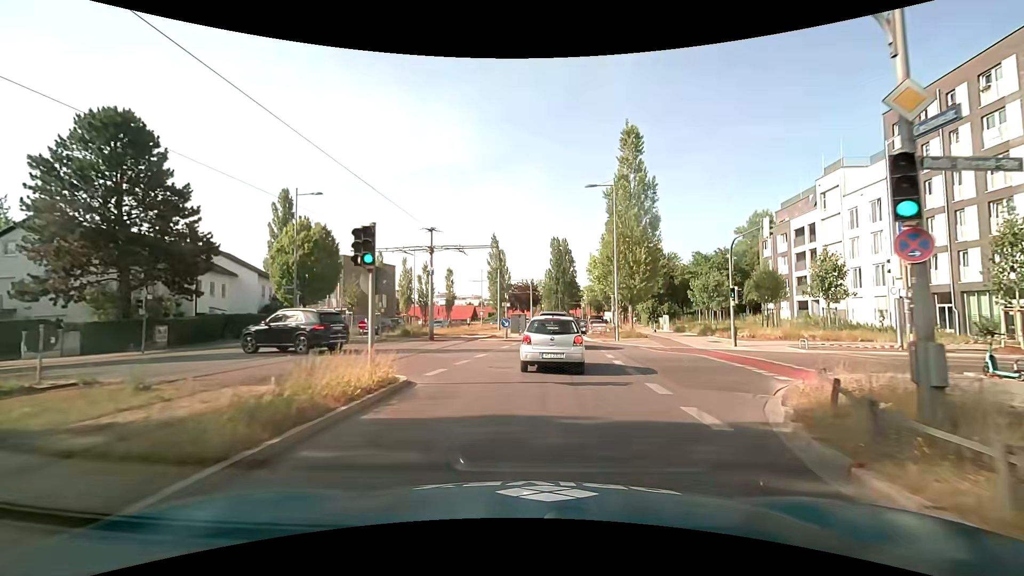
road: secondary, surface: asphalt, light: Day
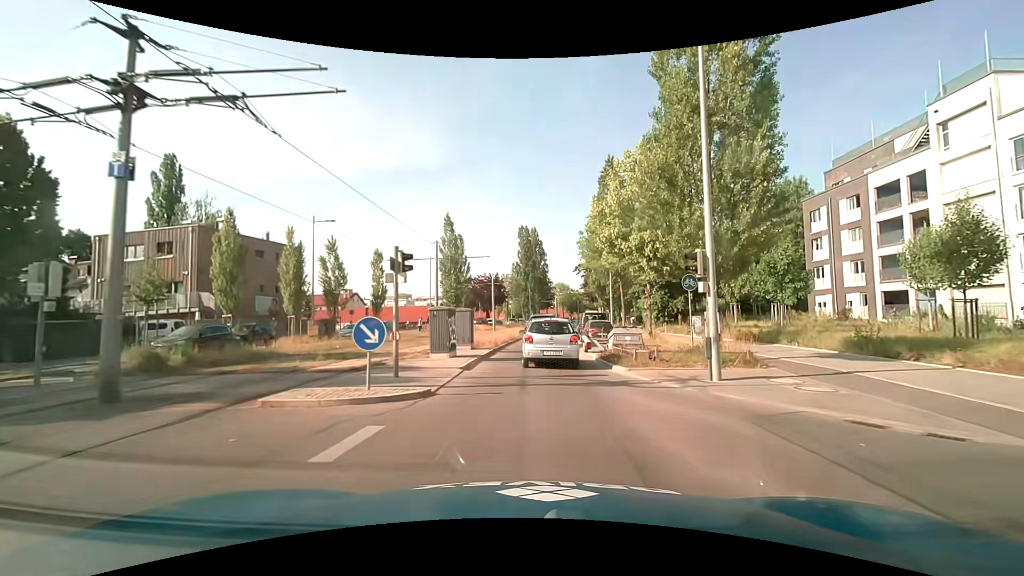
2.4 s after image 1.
(+0.7, +21.8) m; +4°
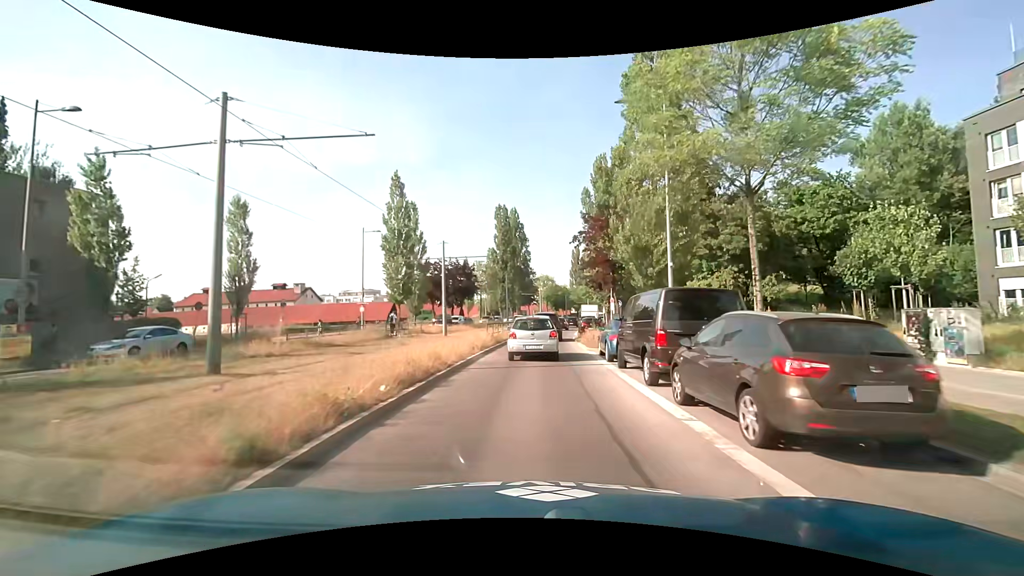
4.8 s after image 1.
(+0.5, +23.0) m; +1°
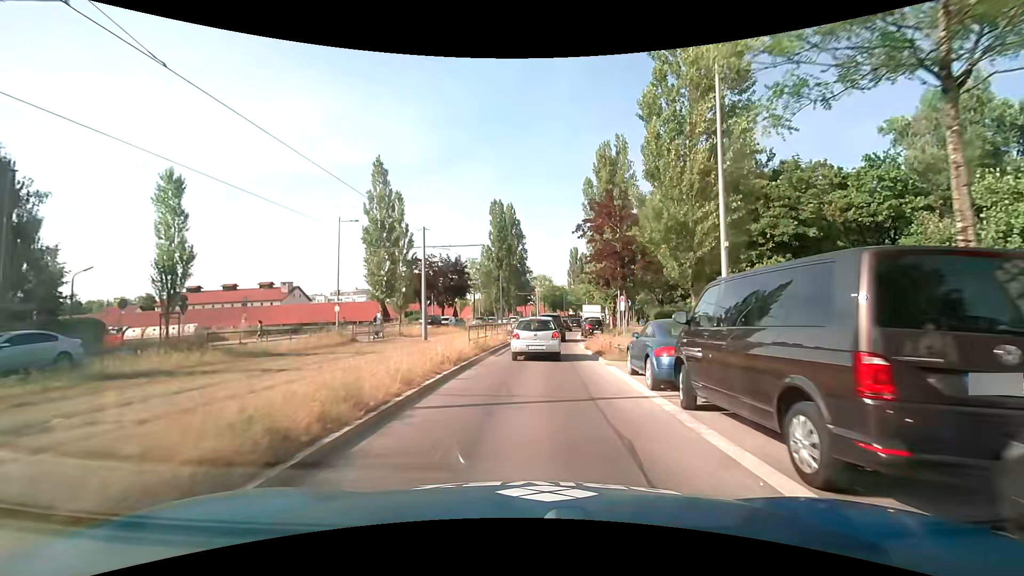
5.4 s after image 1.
(+0.1, +5.9) m; +1°
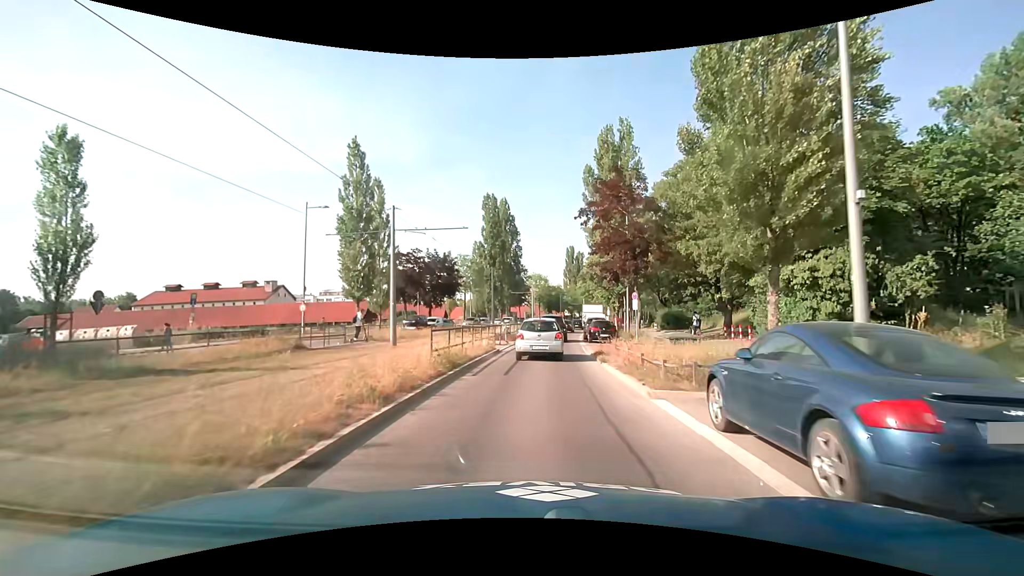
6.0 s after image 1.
(0.0, +5.9) m; +1°
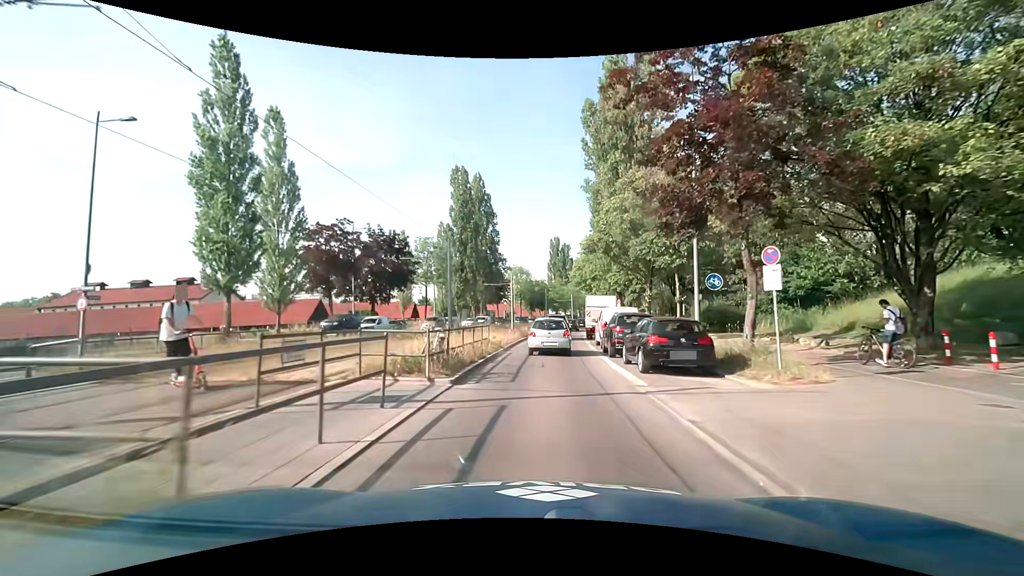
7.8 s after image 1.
(+0.3, +18.5) m; +2°
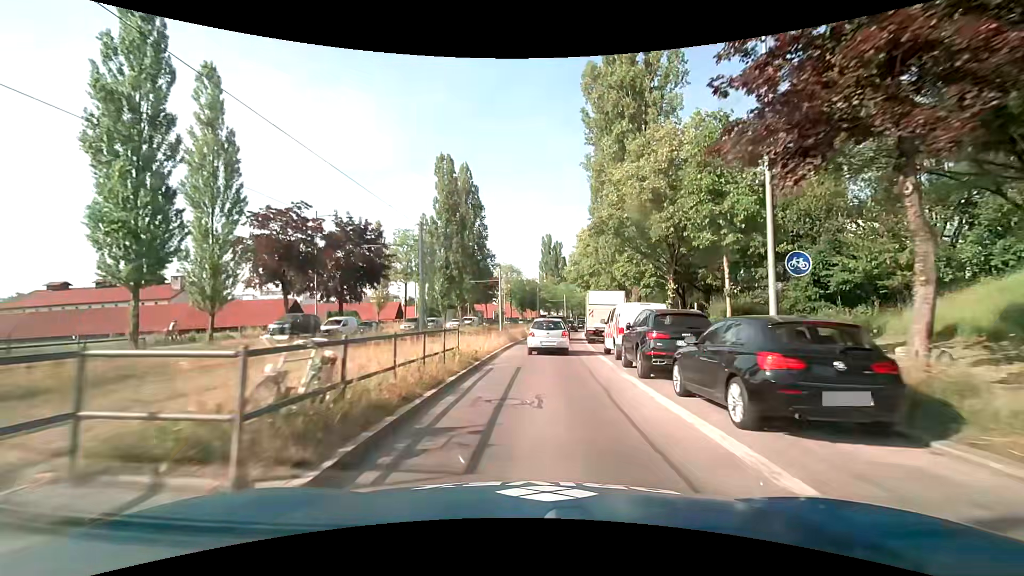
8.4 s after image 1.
(+0.1, +6.4) m; +1°
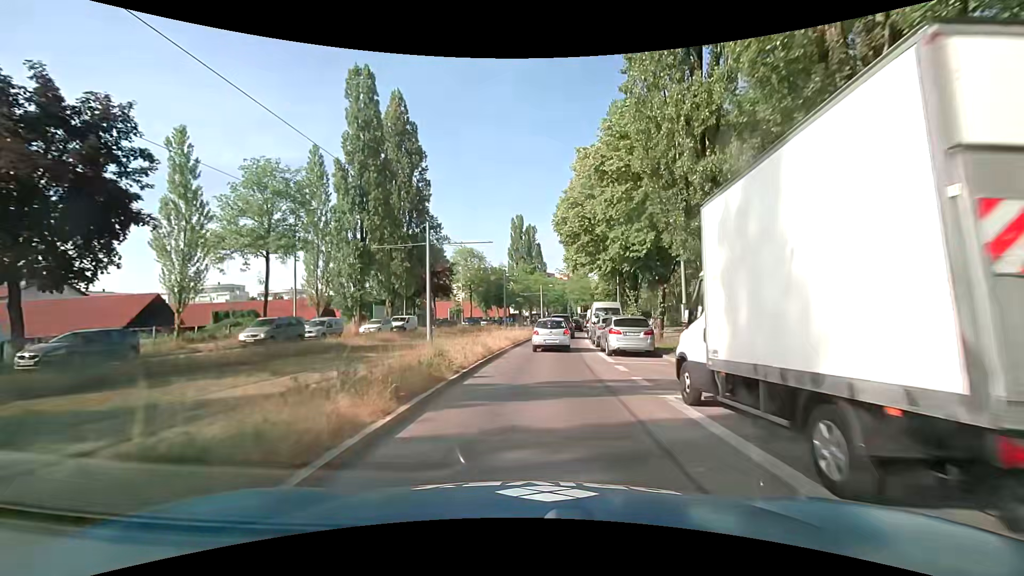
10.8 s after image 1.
(+0.8, +26.7) m; +3°
(0, +10) (0, +20) (+1, +30) (+2, +40) (+3, +50) (+5, +60) (+7, +70) (+9, +79) (+11, +89) (+14, +99) m
